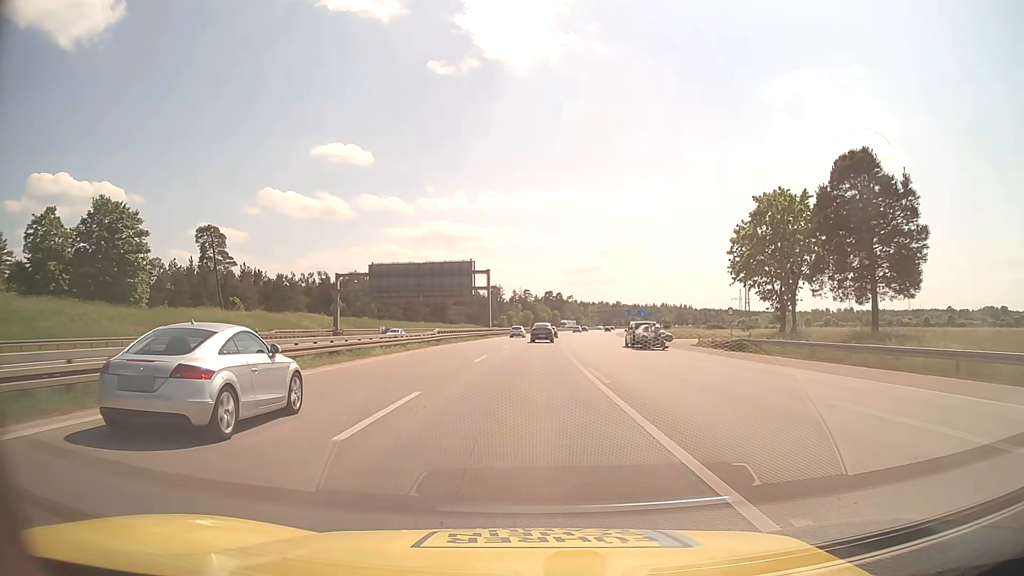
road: motorway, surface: asphalt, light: Day
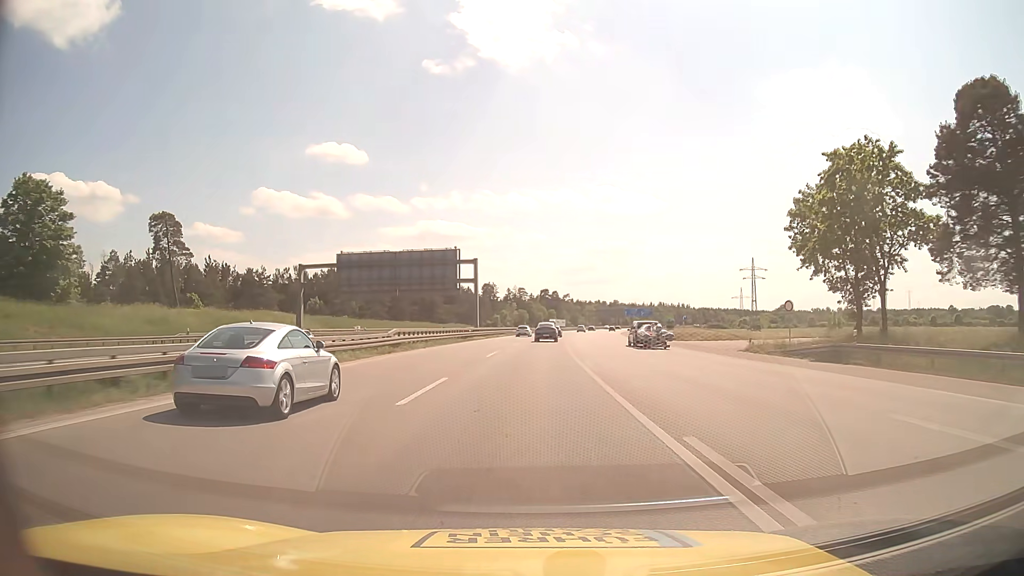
(+0.1, +14.6) m; 0°
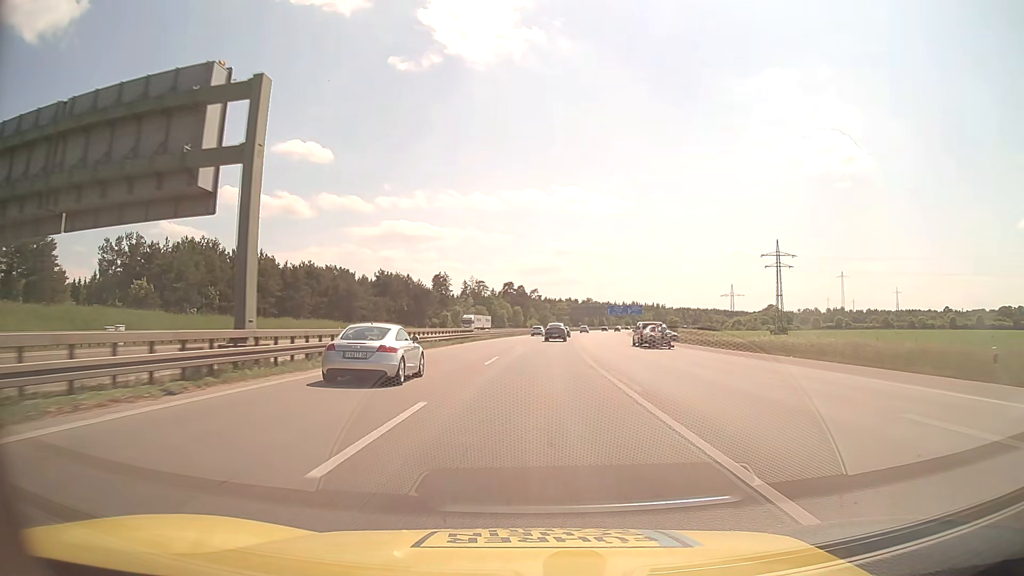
(+1.4, +60.2) m; +3°
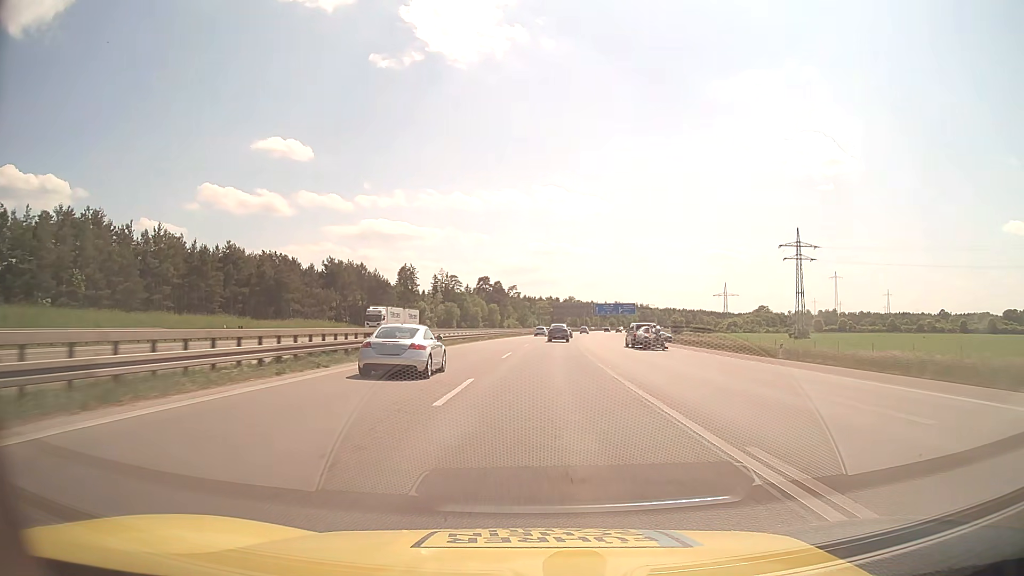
(+0.4, +30.9) m; +2°
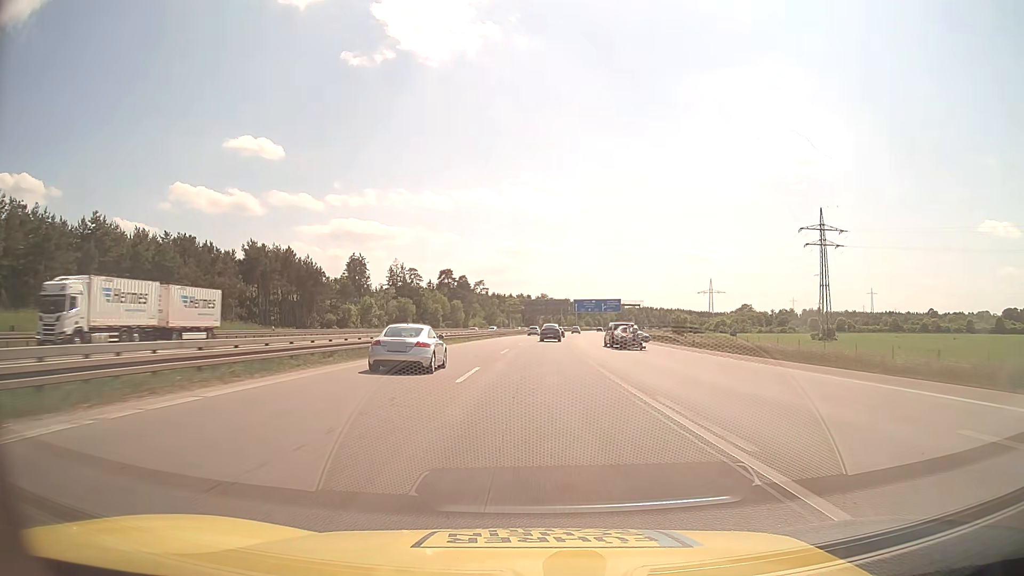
(+0.7, +31.4) m; +2°
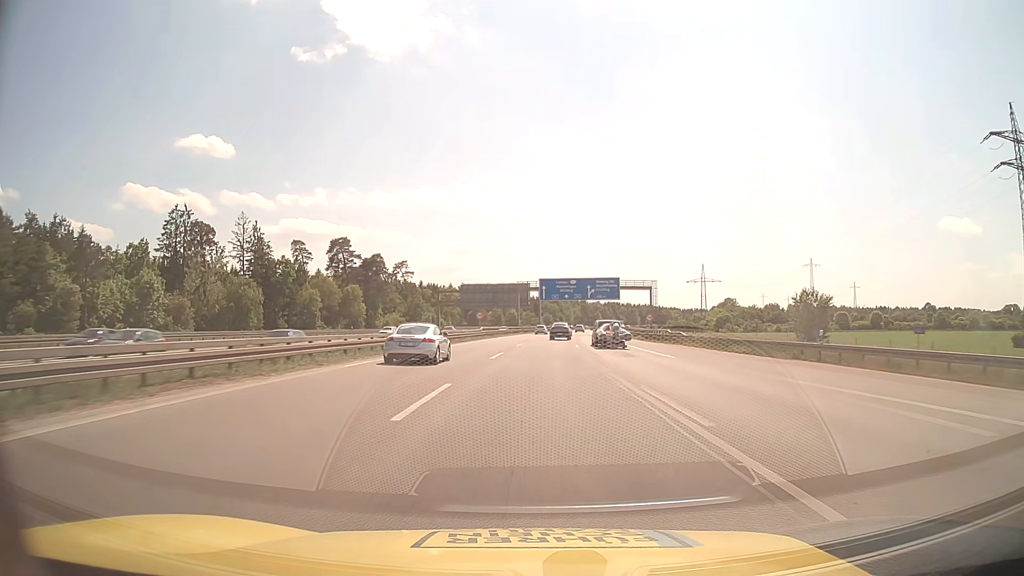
(+3.1, +79.4) m; +4°
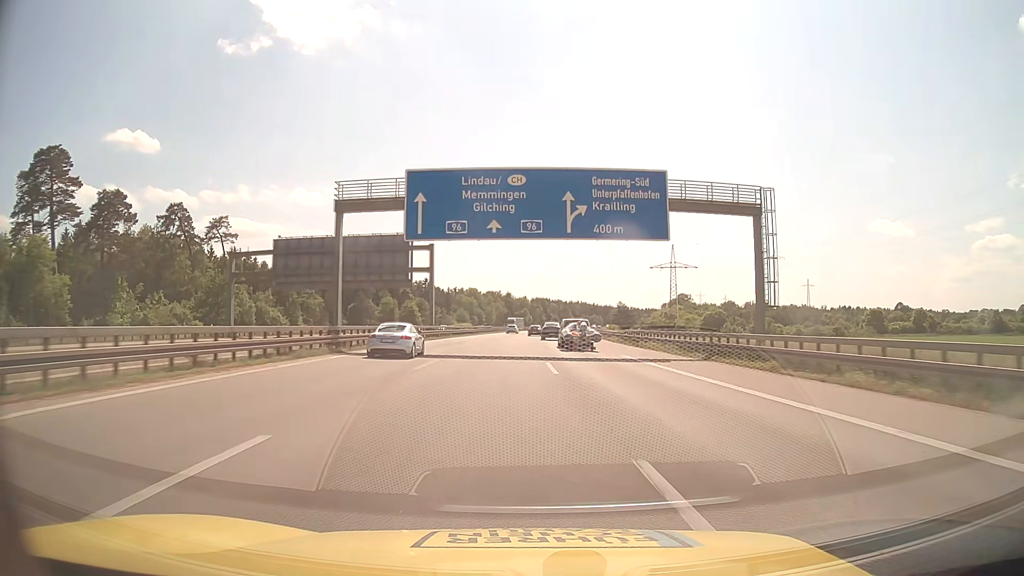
(+4.2, +80.0) m; +7°
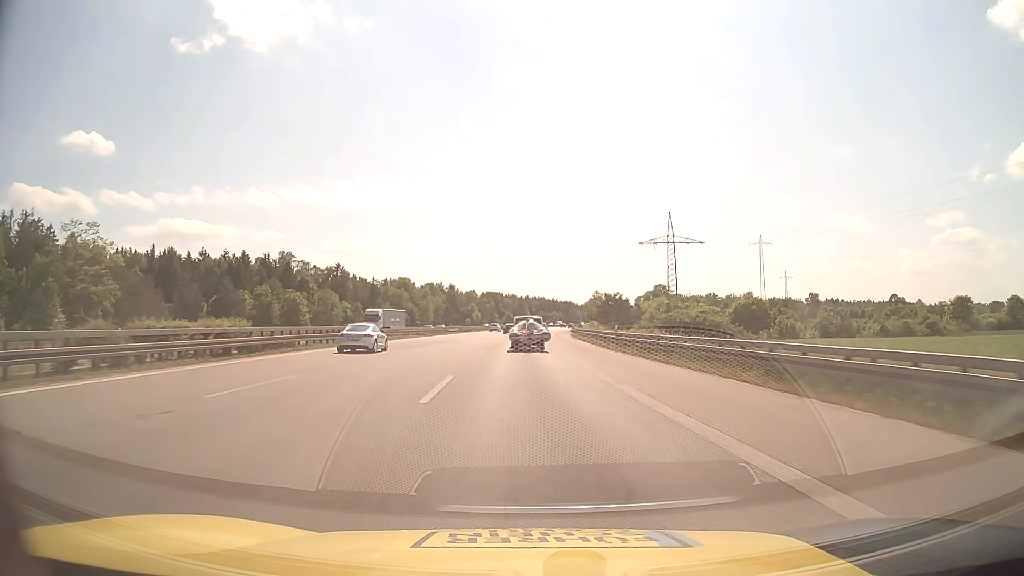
(+2.6, +61.9) m; +4°
(0, +10) (0, +20) (0, +30) (0, +40) (0, +50) (0, +60) (0, +70) (+1, +80) (+1, +90) (+1, +100) m
